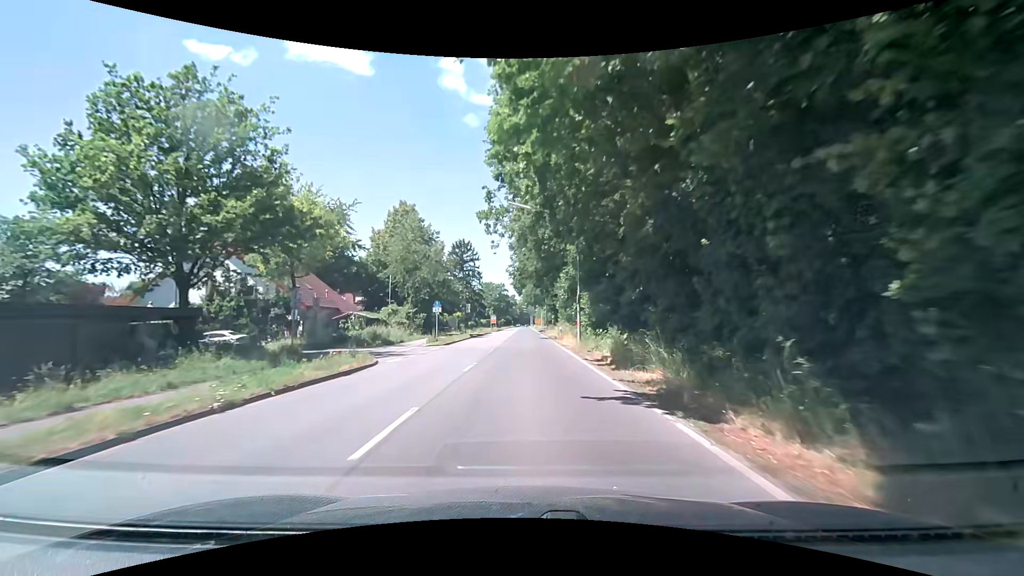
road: secondary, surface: asphalt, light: Day
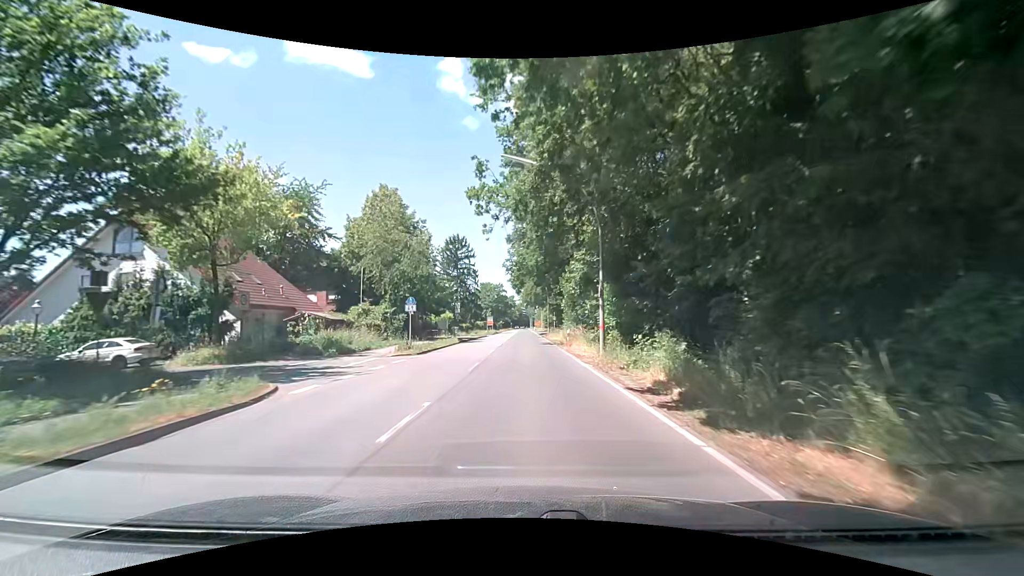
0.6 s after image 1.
(0.0, +8.2) m; +1°
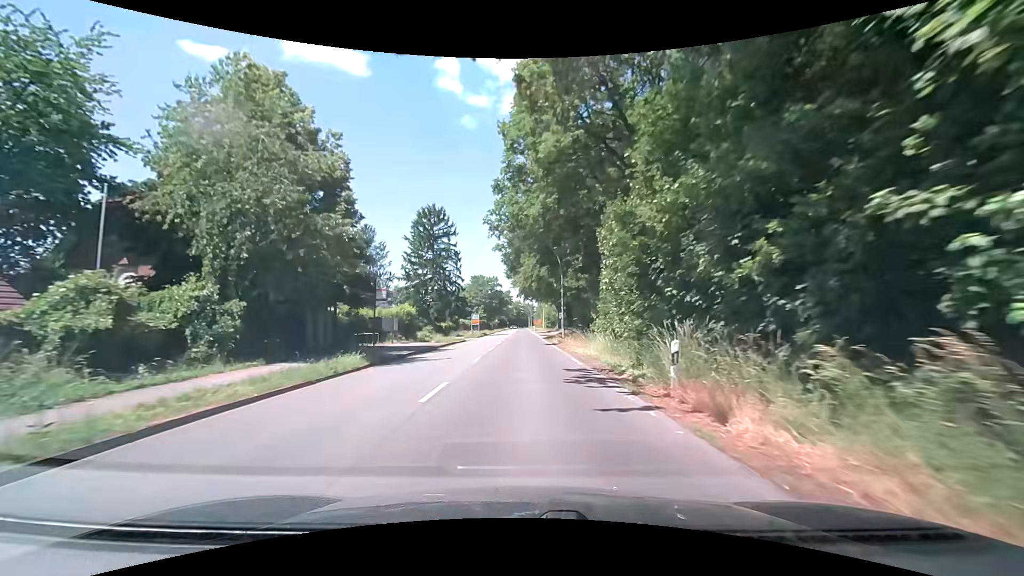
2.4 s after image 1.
(0.0, +24.4) m; 0°
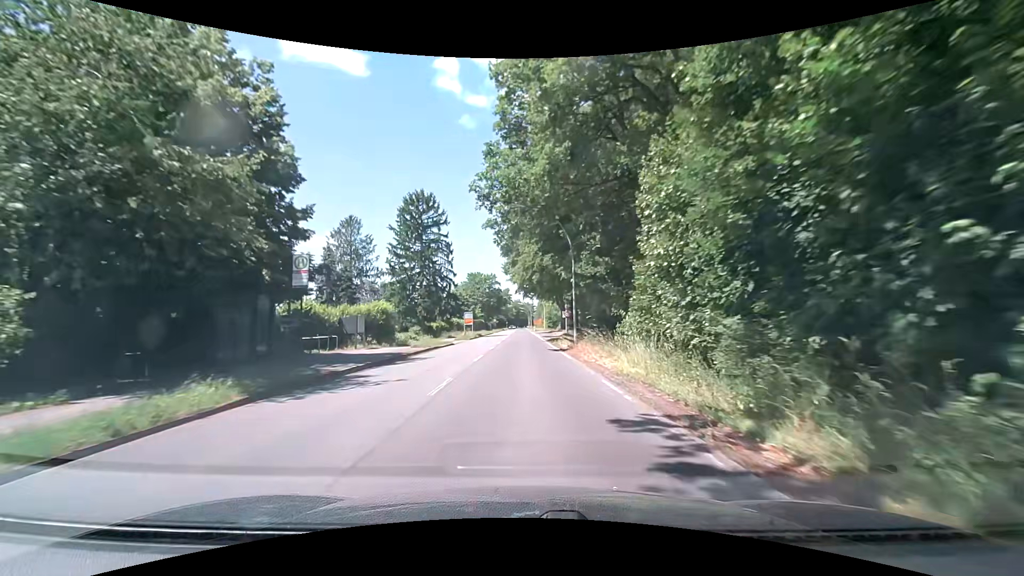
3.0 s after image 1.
(0.0, +8.1) m; 0°
(0, +10) (0, +20) (0, +30) (0, +40) (0, +50) (0, +60) (0, +70) (-1, +80) (-1, +90) (-1, +100) m
